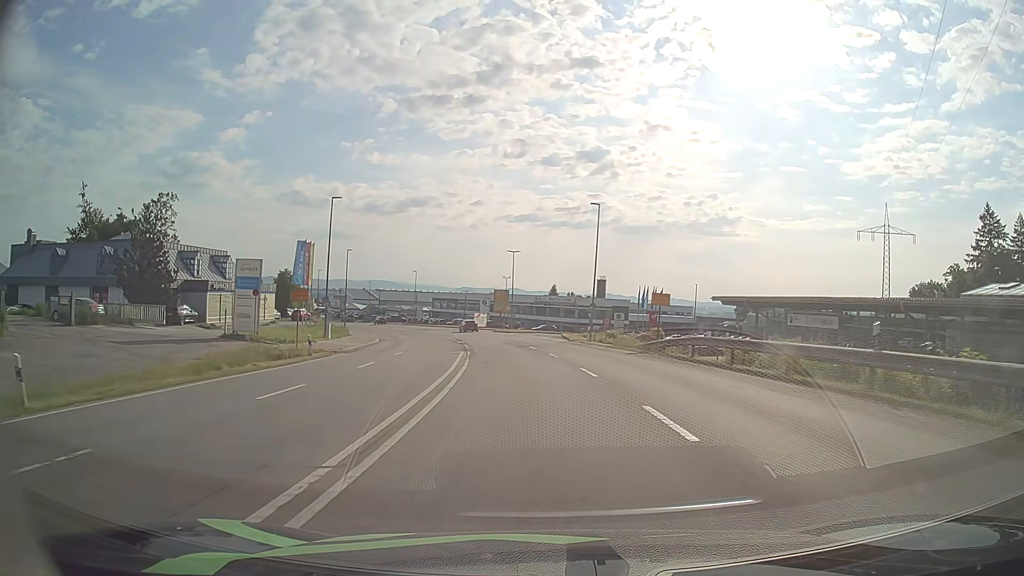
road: secondary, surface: asphalt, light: Day
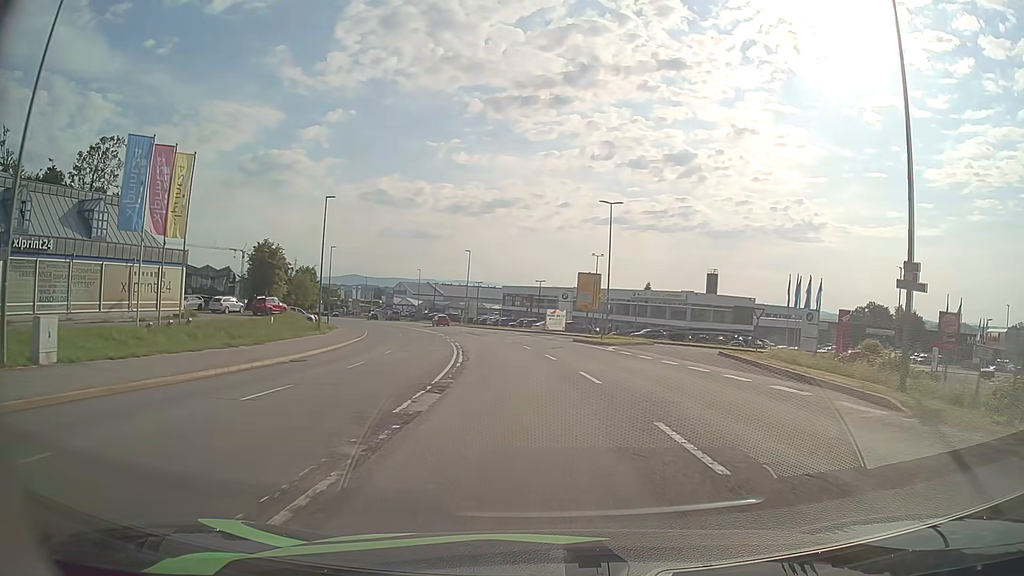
(-2.3, +36.9) m; -7°
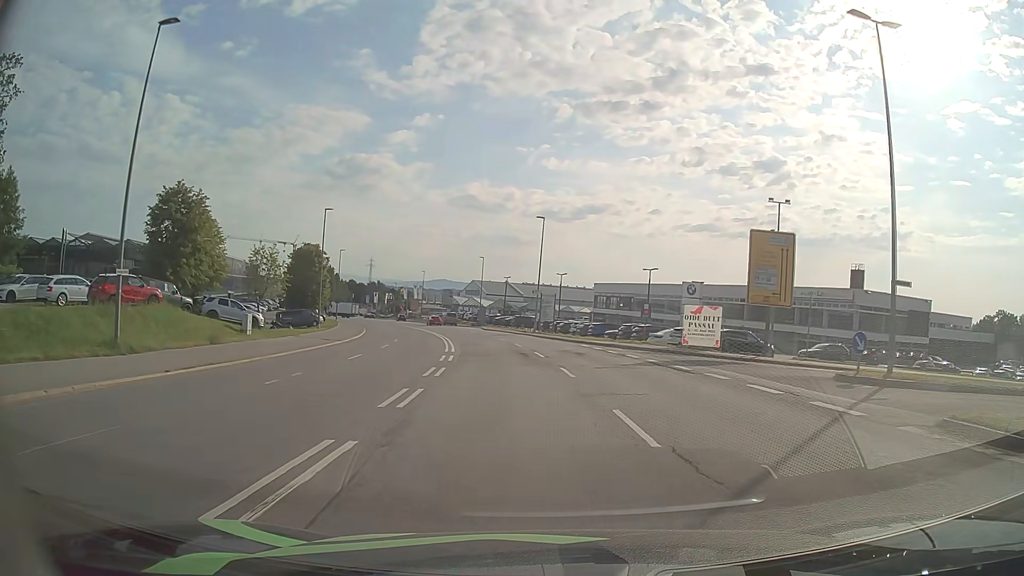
(-2.3, +33.7) m; -8°
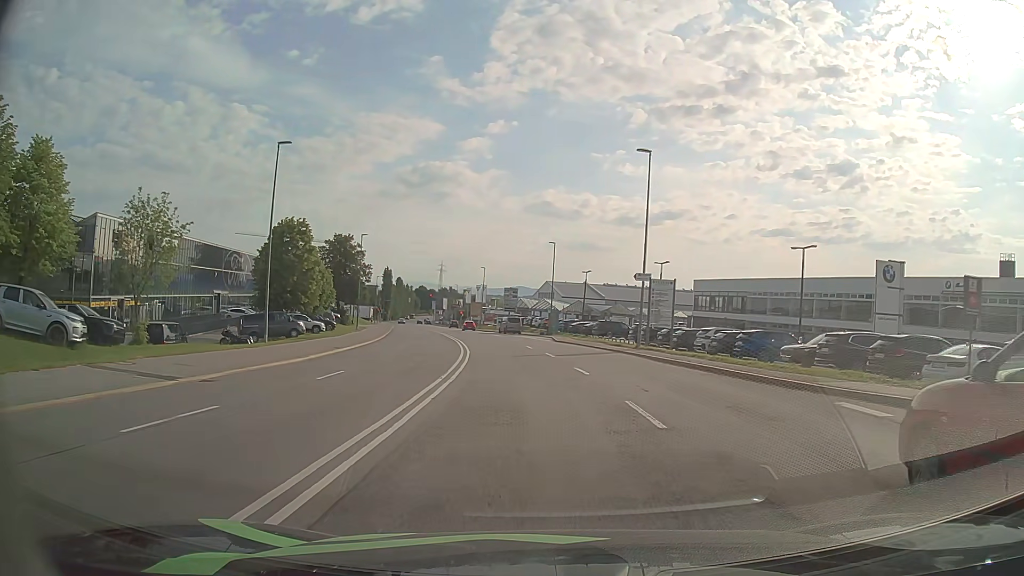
(-1.5, +25.1) m; -6°
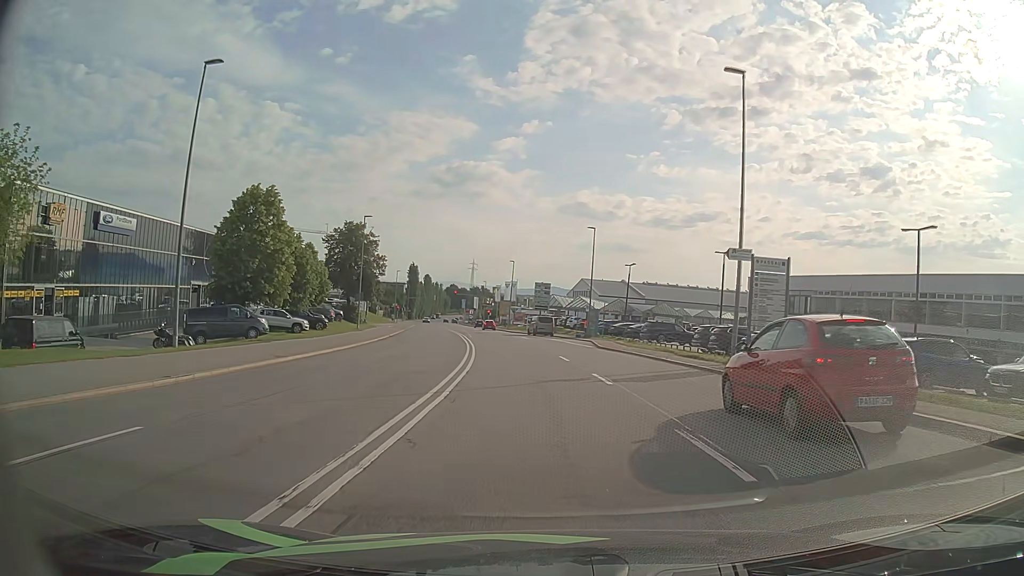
(-0.4, +11.9) m; -3°
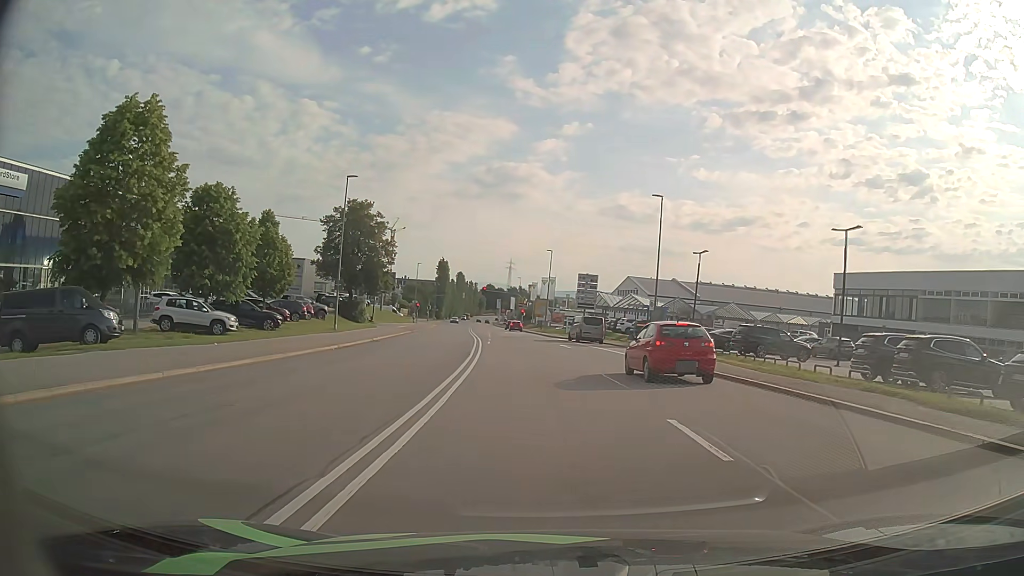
(-0.5, +17.0) m; -3°
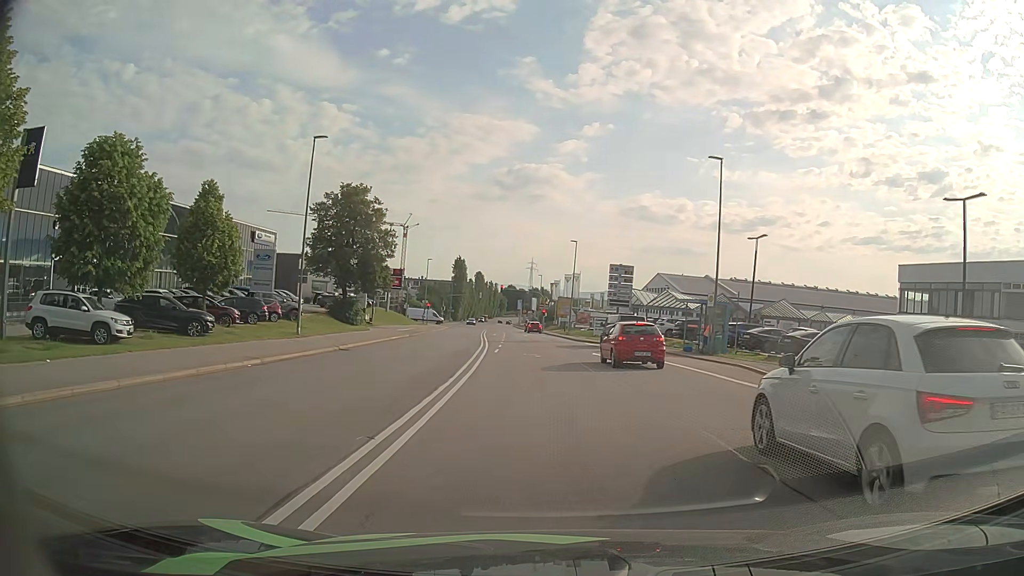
(-0.3, +10.7) m; -2°
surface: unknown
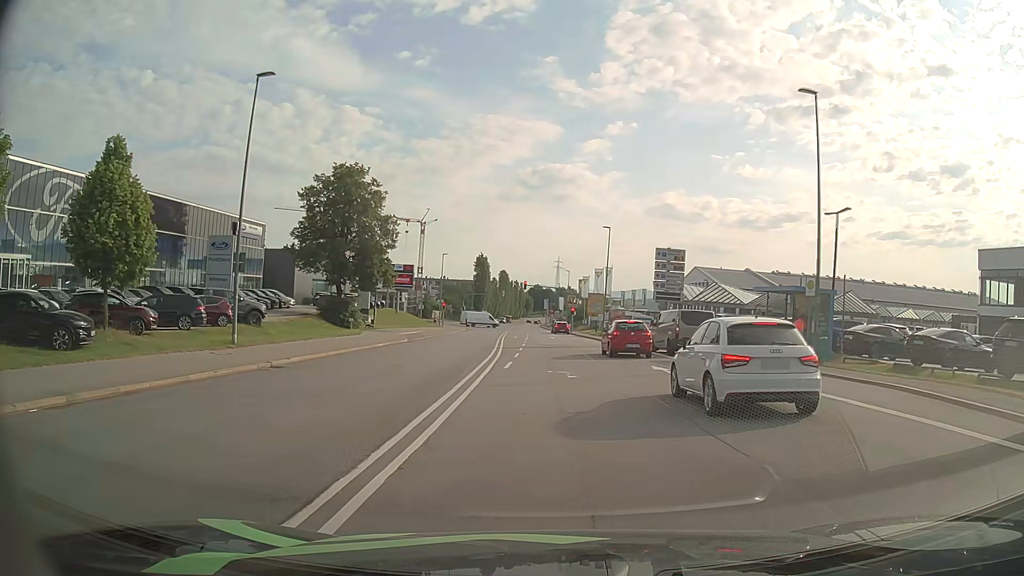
(-0.2, +10.3) m; -3°
